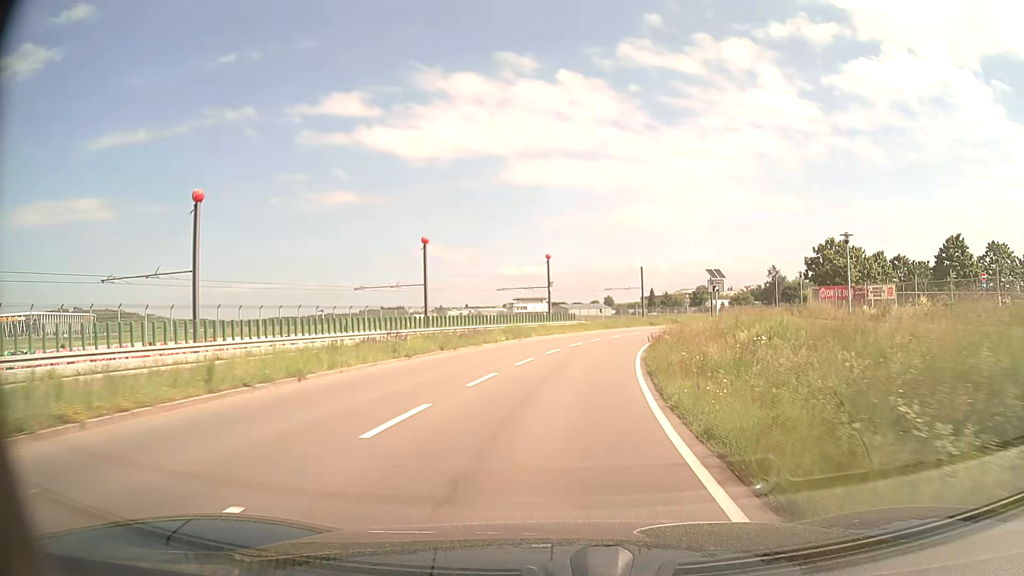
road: secondary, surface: asphalt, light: Day
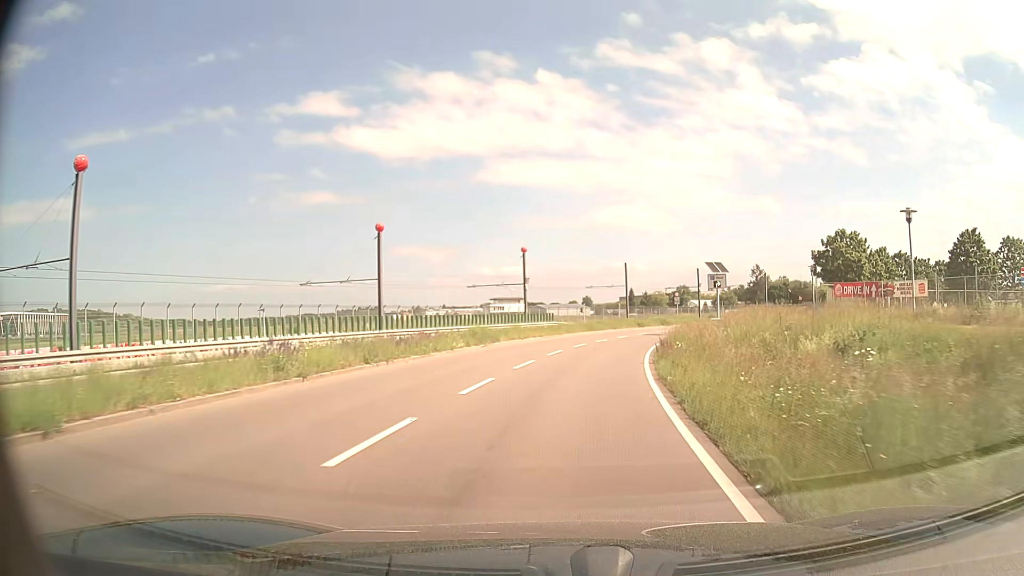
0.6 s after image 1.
(+0.1, +7.4) m; +2°
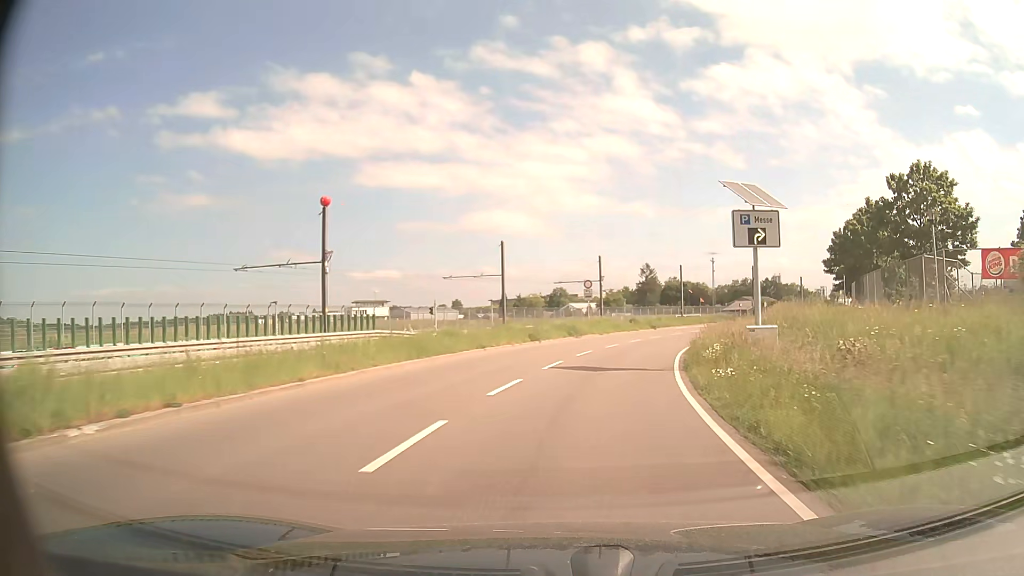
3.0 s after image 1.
(+2.5, +29.6) m; +11°
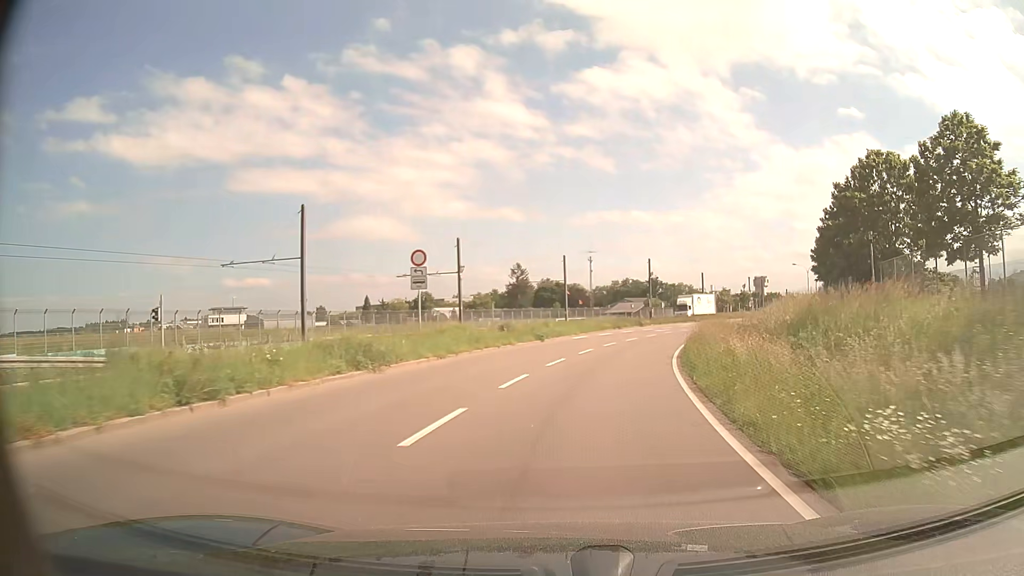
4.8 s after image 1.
(+2.3, +22.2) m; +12°
(0, +10) (+2, +20) (+3, +30) (+6, +39) (+9, +49) (+13, +58) (+18, +67) (+22, +76) (+28, +84) (+34, +92) m
